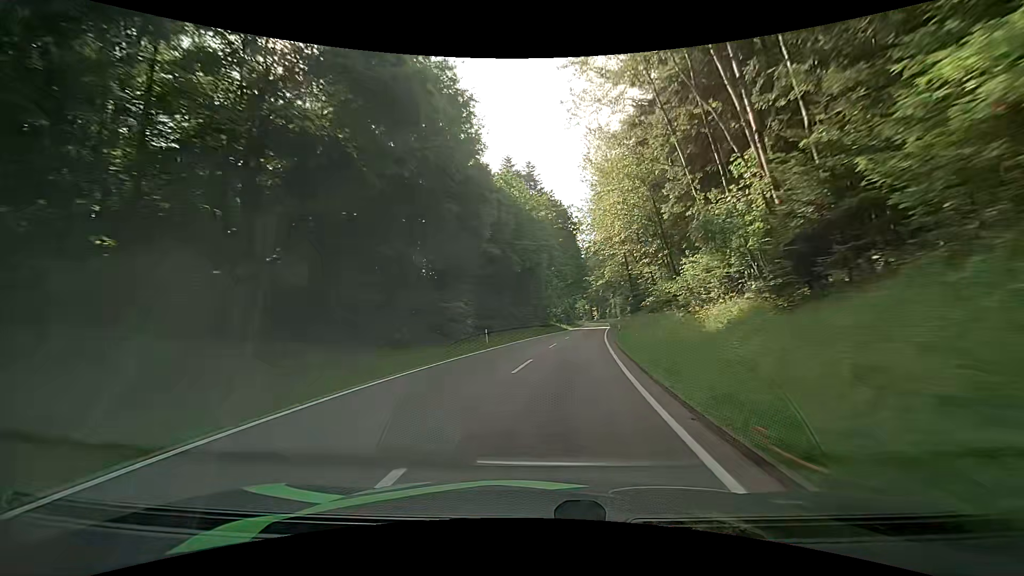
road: tertiary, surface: asphalt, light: Day
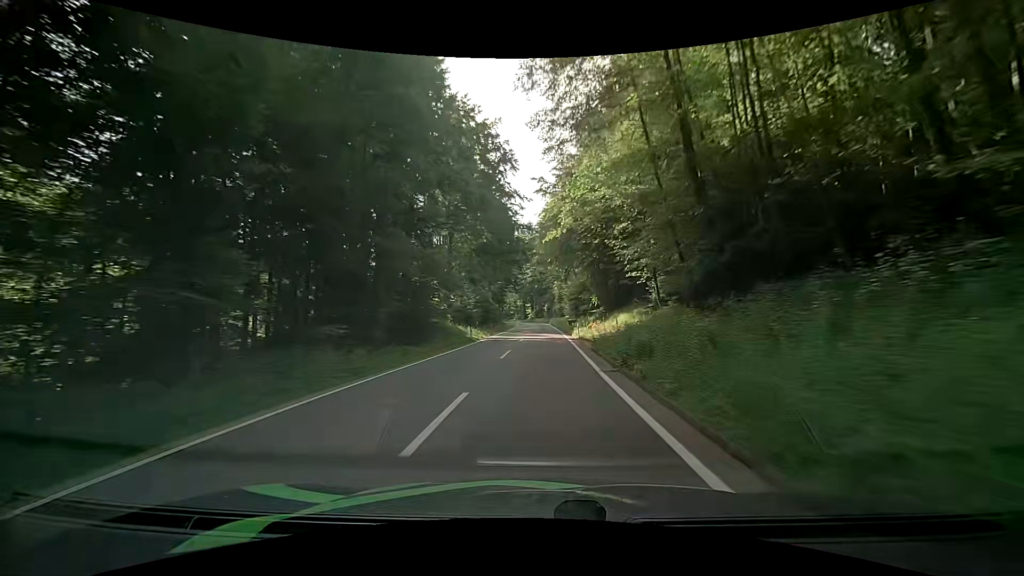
(+4.6, +42.7) m; +10°
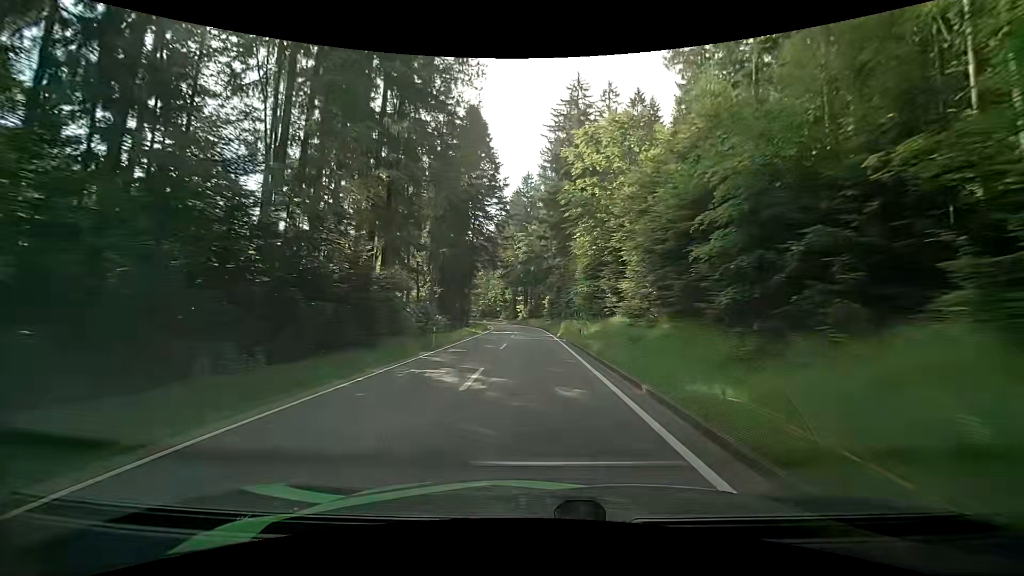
(+0.2, +54.9) m; 0°
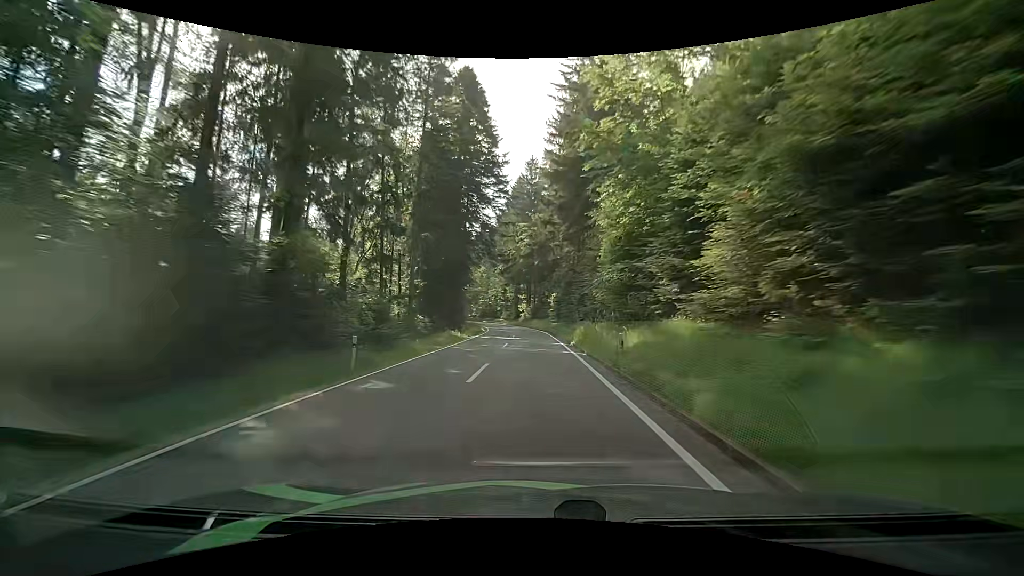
(-0.1, +10.7) m; -1°
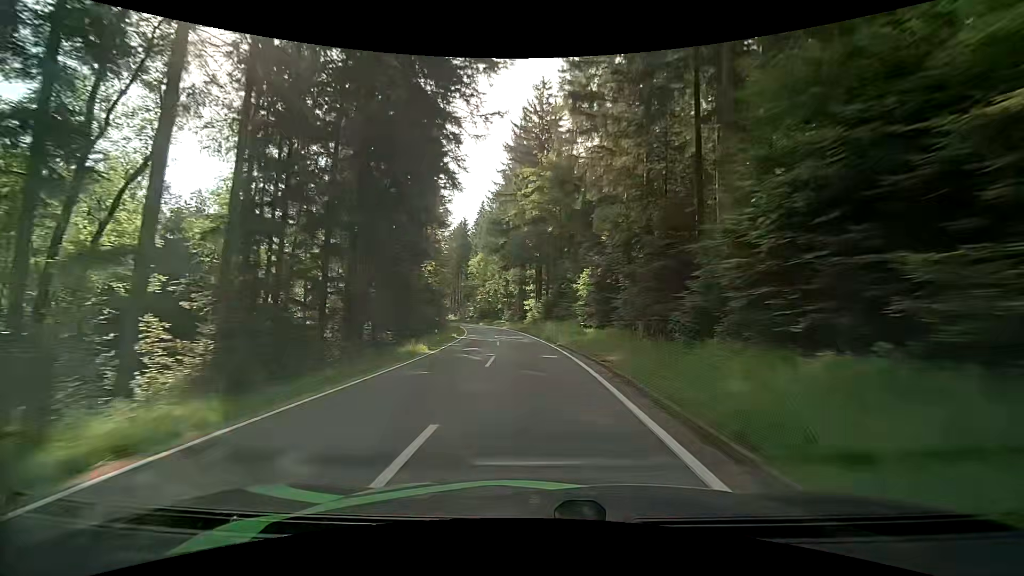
(0.0, +31.9) m; 0°
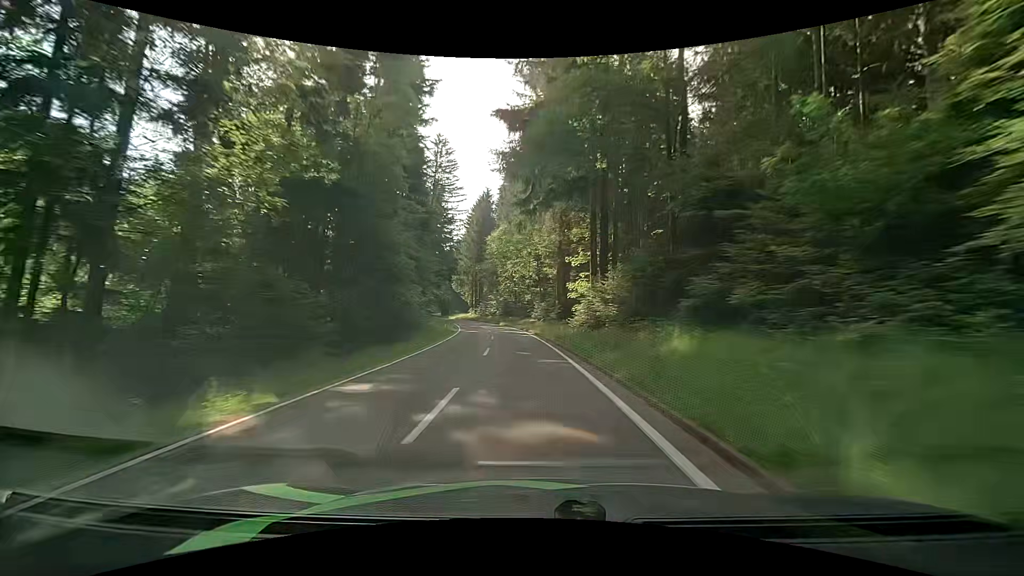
(-1.0, +32.6) m; -5°
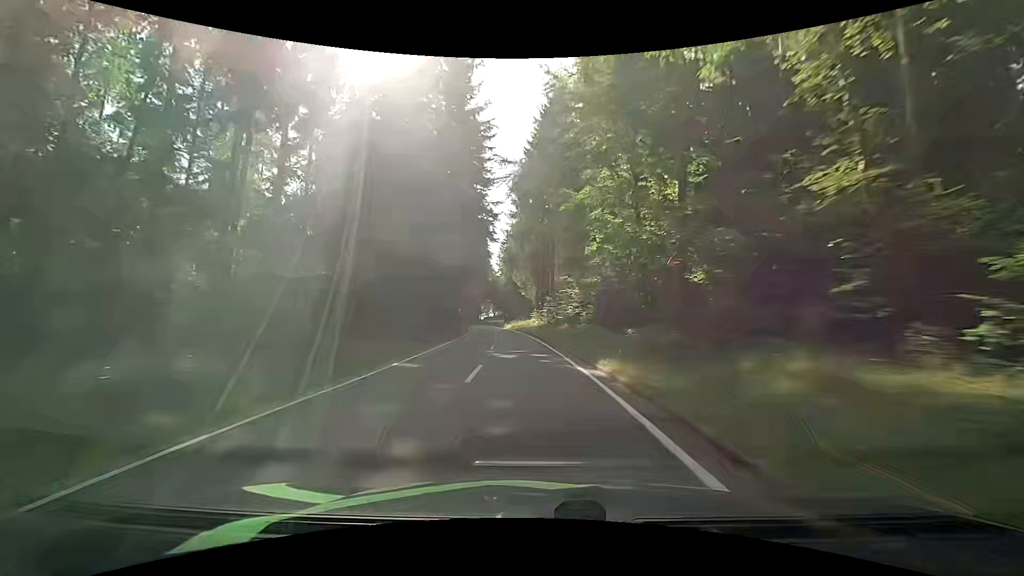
(-2.7, +54.0) m; -8°
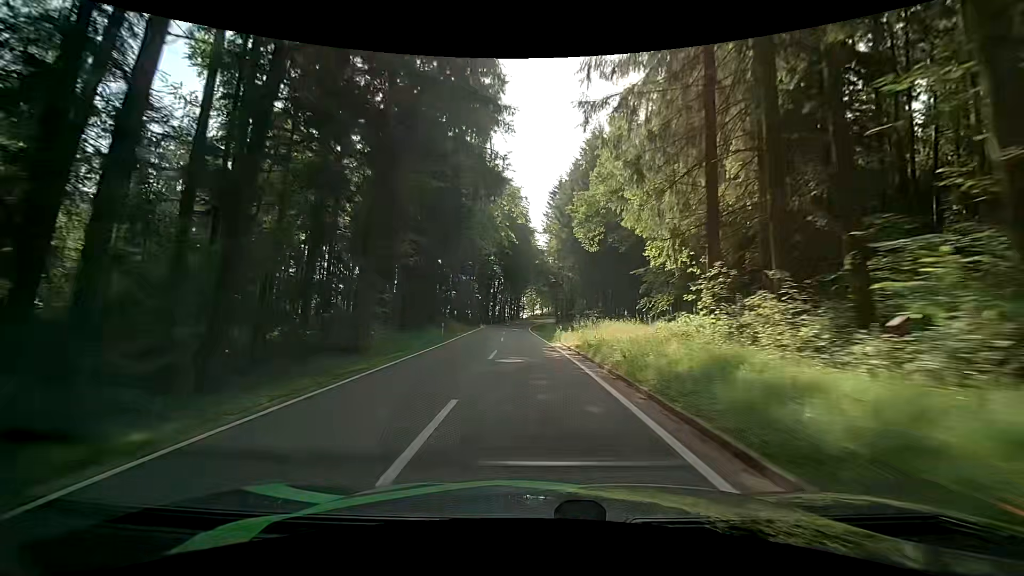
(-3.7, +53.9) m; -5°
(0, +10) (-1, +20) (-1, +30) (-2, +40) (-3, +50) (-4, +60) (-4, +70) (-4, +80) (-5, +90) (-4, +100) m
